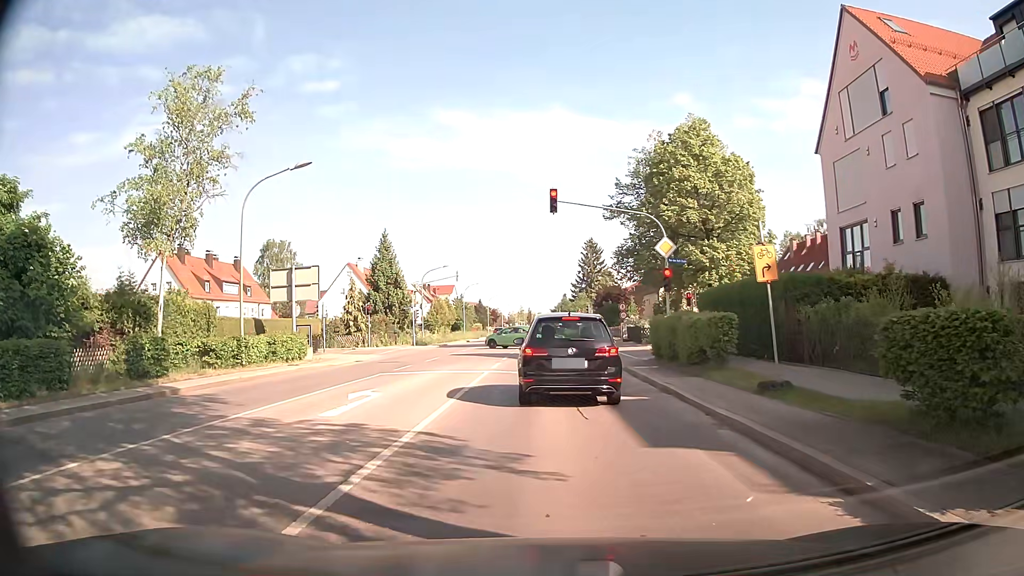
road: secondary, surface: asphalt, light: Day
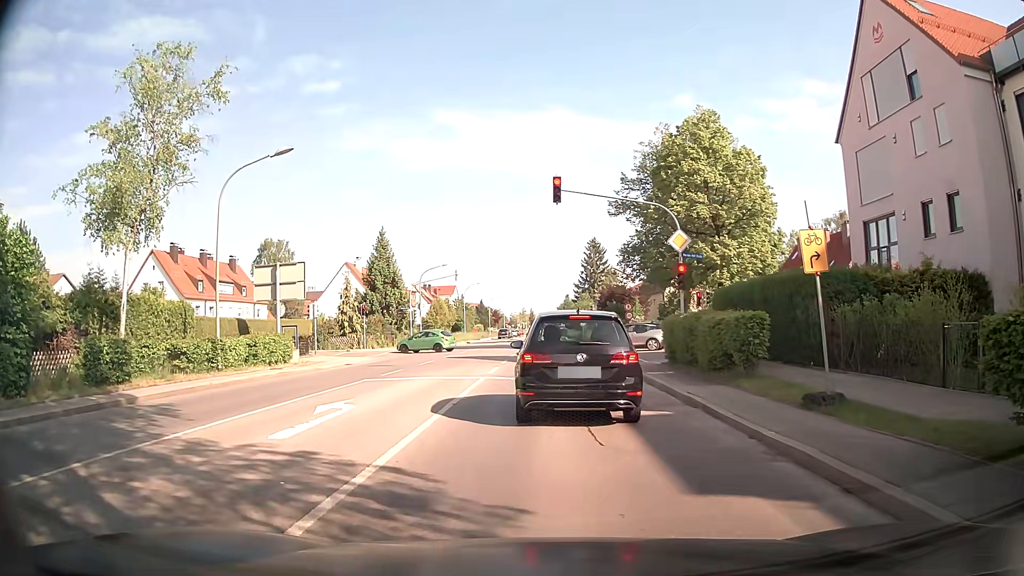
(0.0, +2.0) m; 0°
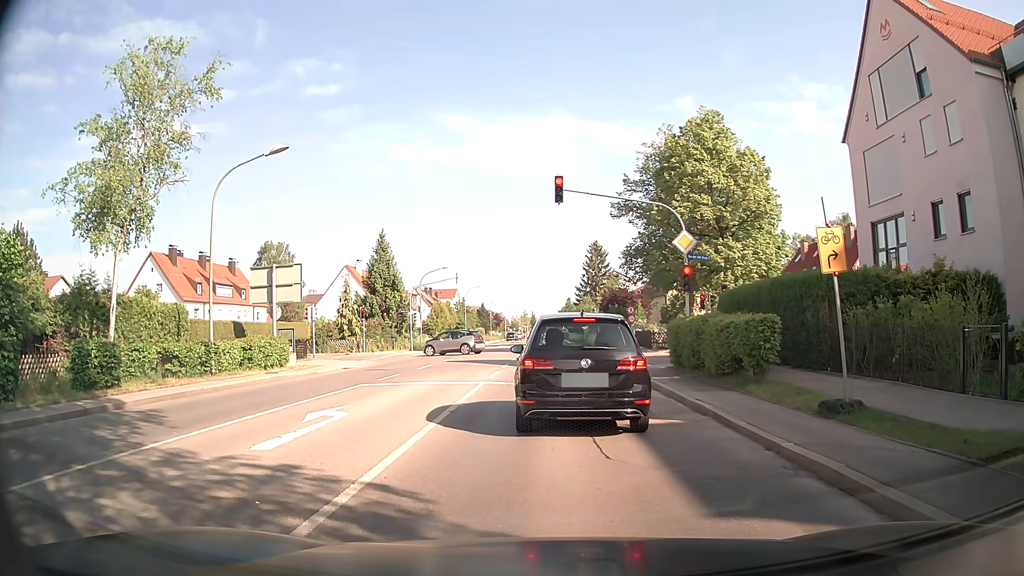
(0.0, +0.6) m; 0°
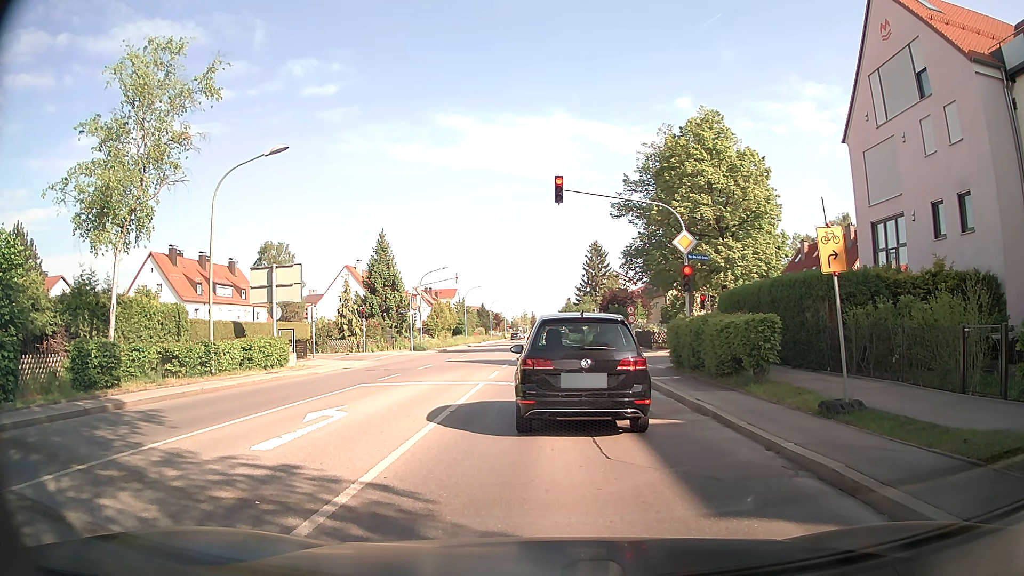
(0.0, 0.0) m; 0°
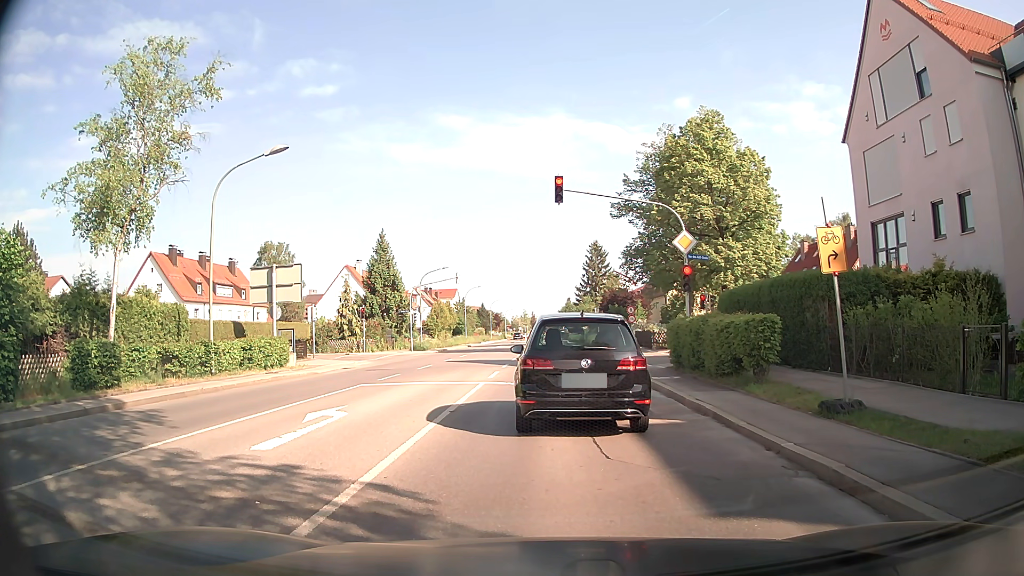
(0.0, 0.0) m; 0°
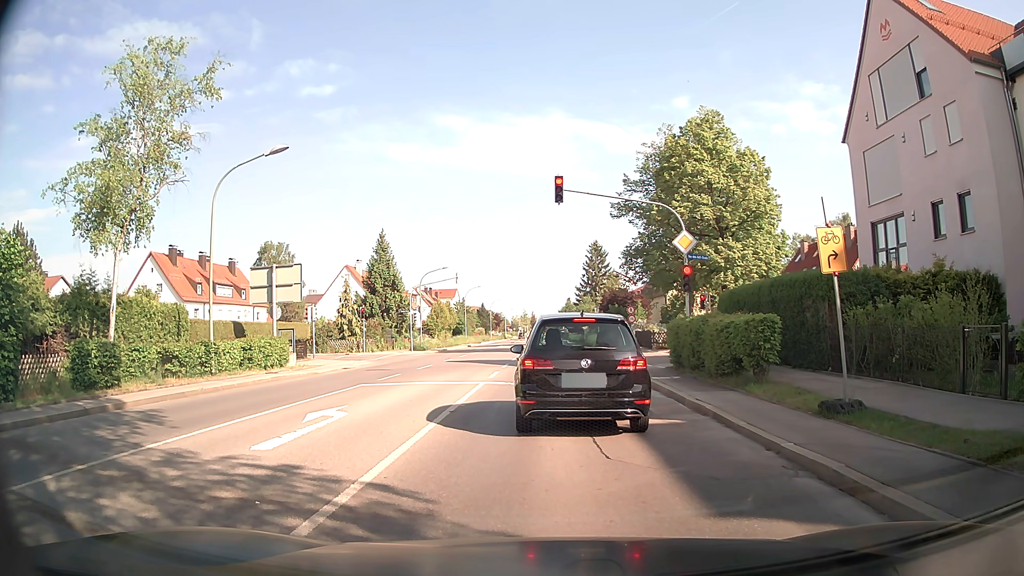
(0.0, 0.0) m; 0°
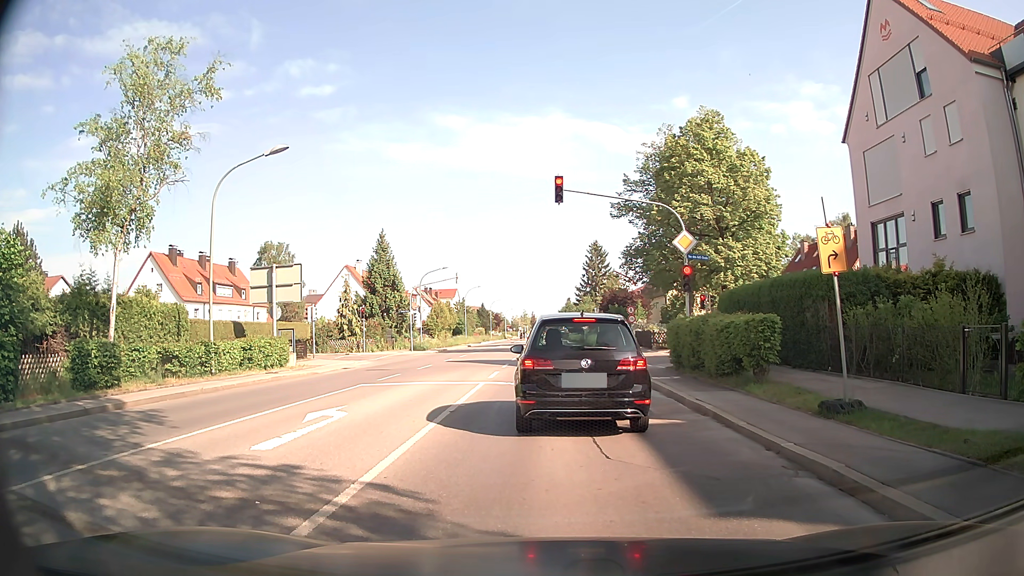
(0.0, 0.0) m; 0°
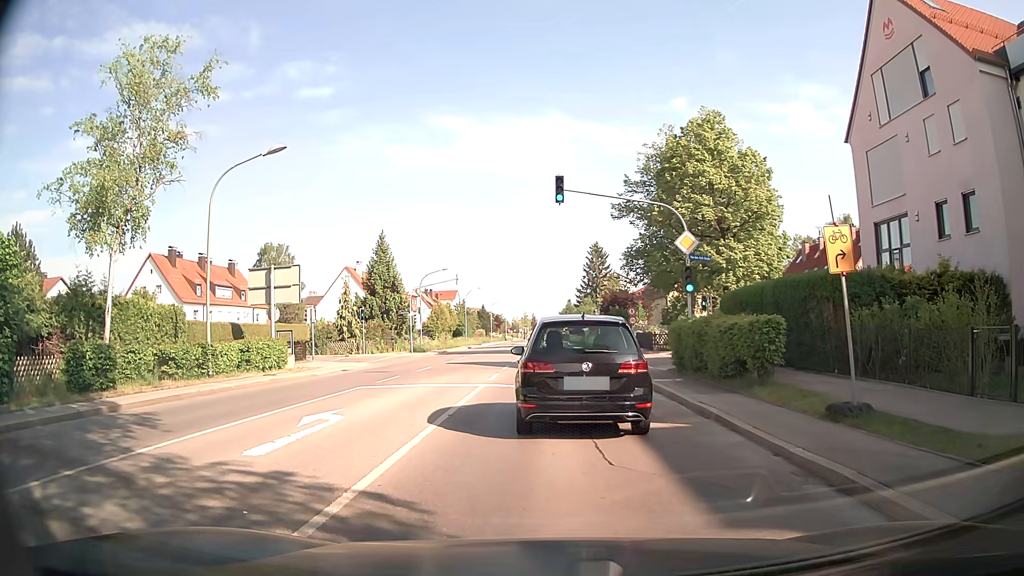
(0.0, +0.2) m; 0°
(0, +10) (-1, +20) (-1, +30) (-1, +40) (-1, +50) (-1, +60) (-2, +70) (-5, +79) (-8, +89) (-9, +99) m
